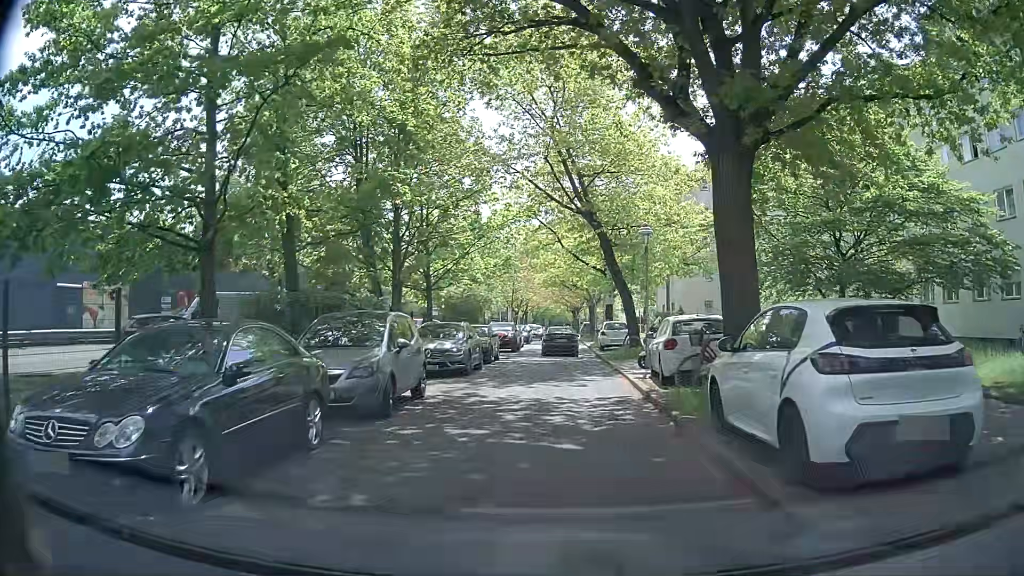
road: residential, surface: concrete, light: Day
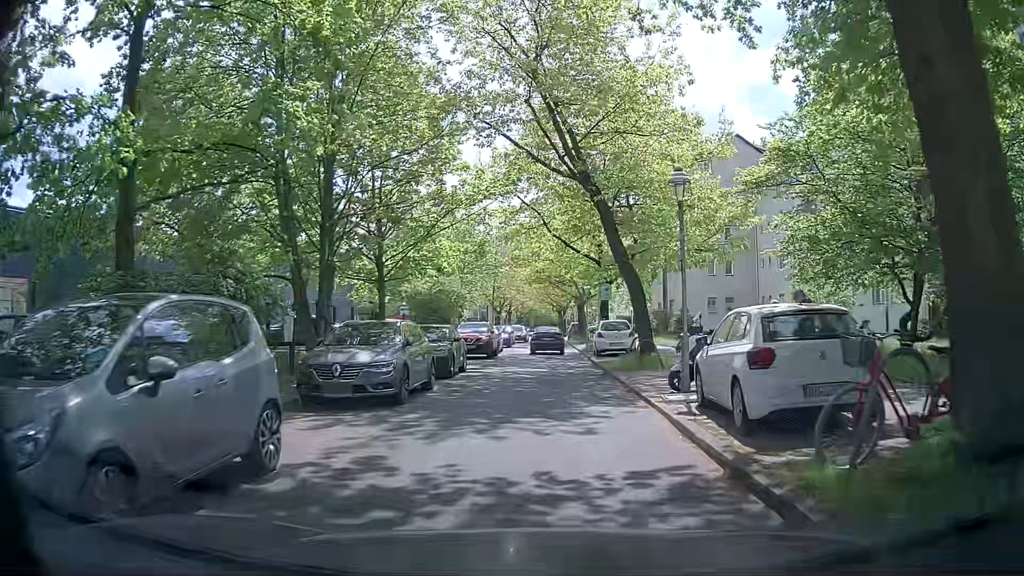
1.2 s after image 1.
(+0.1, +7.0) m; +2°
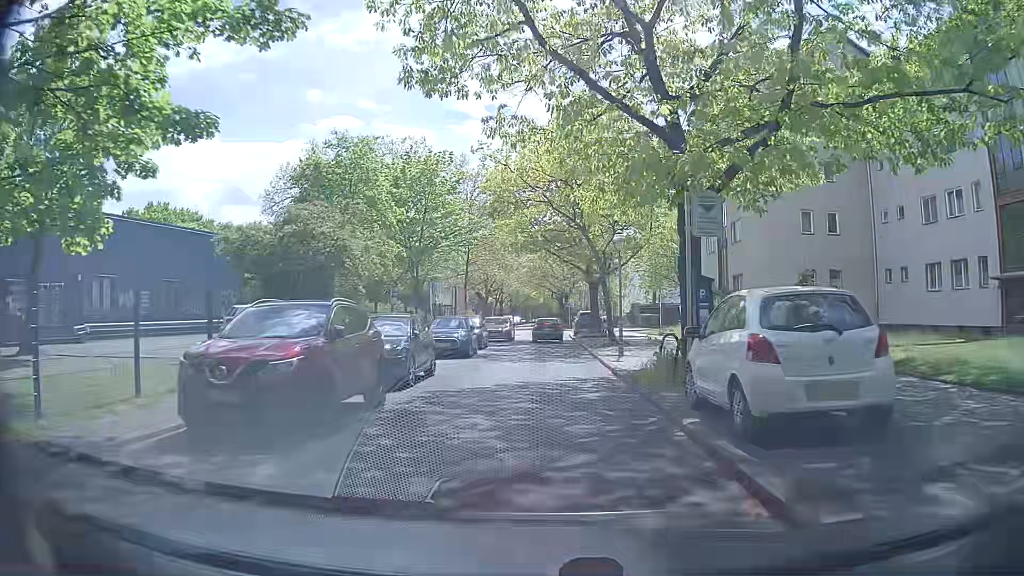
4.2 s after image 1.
(+0.3, +21.9) m; -1°
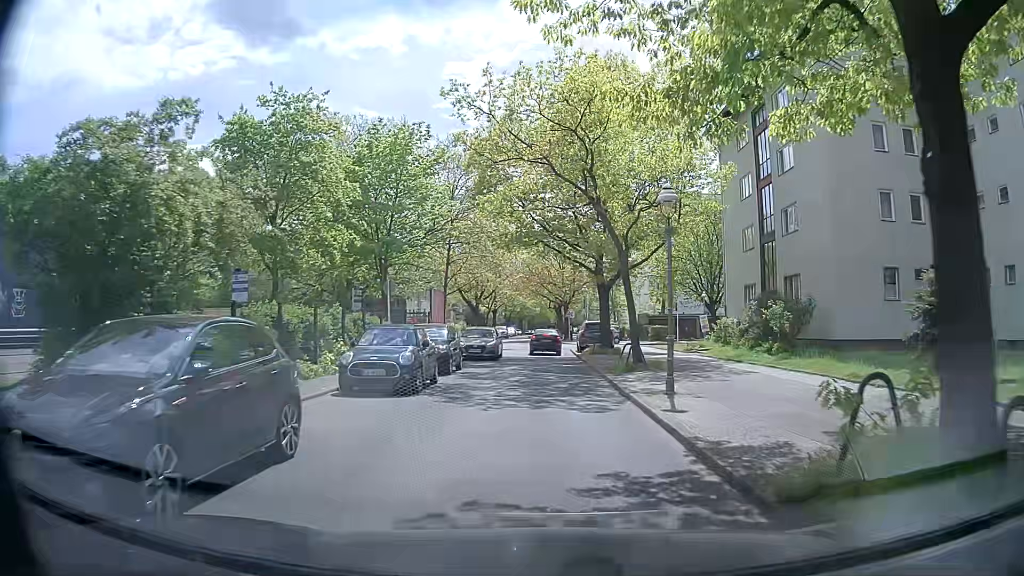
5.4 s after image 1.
(+0.2, +9.0) m; 0°
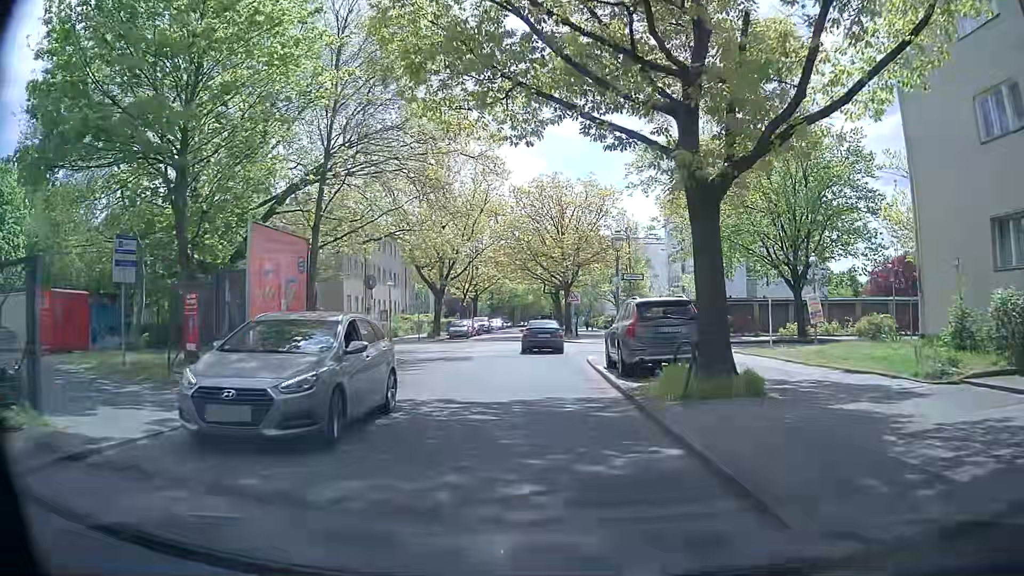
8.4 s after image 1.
(+0.6, +22.5) m; +3°
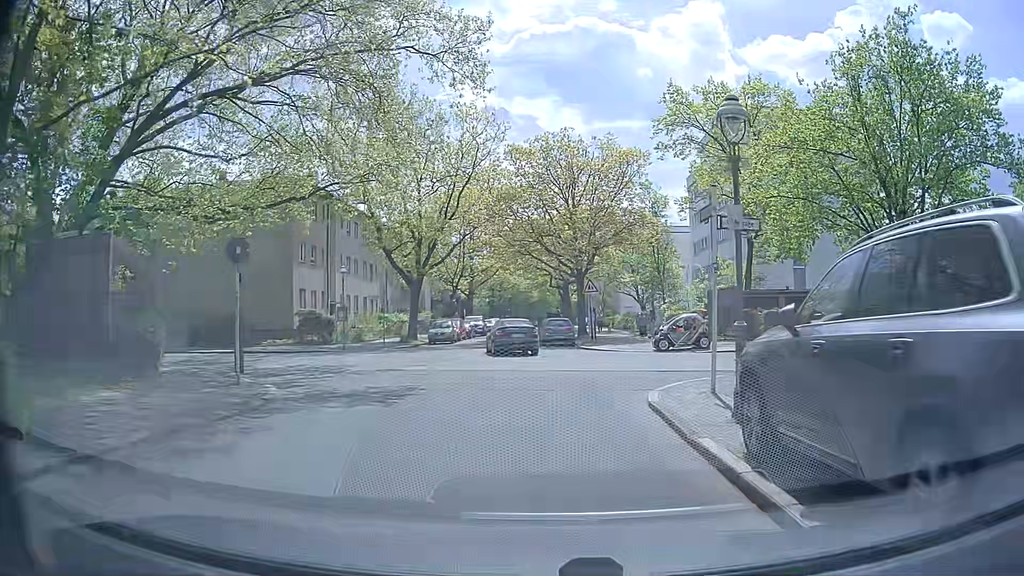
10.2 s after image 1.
(-0.2, +12.2) m; -1°
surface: asphalt
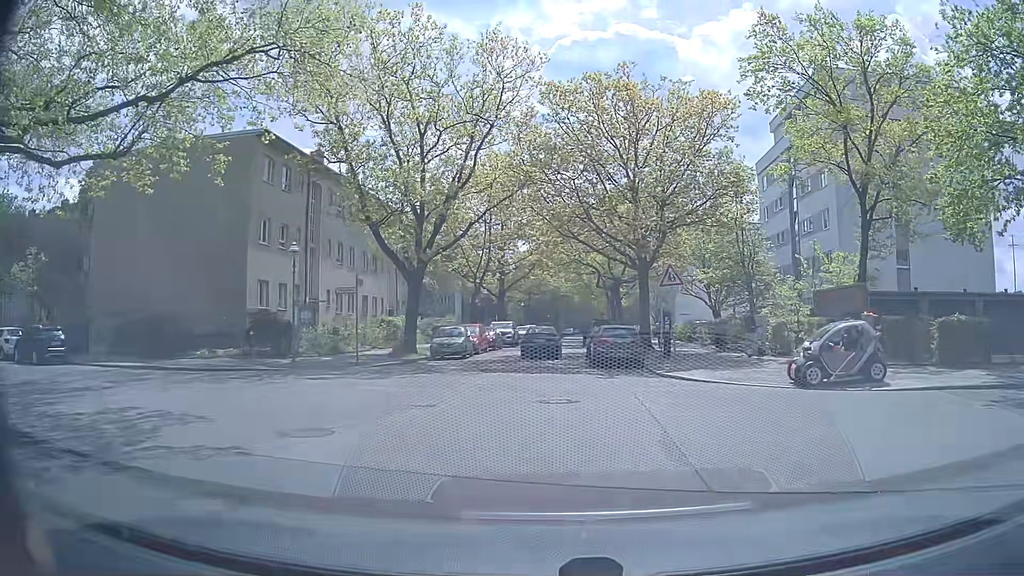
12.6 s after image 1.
(-0.5, +12.2) m; -4°
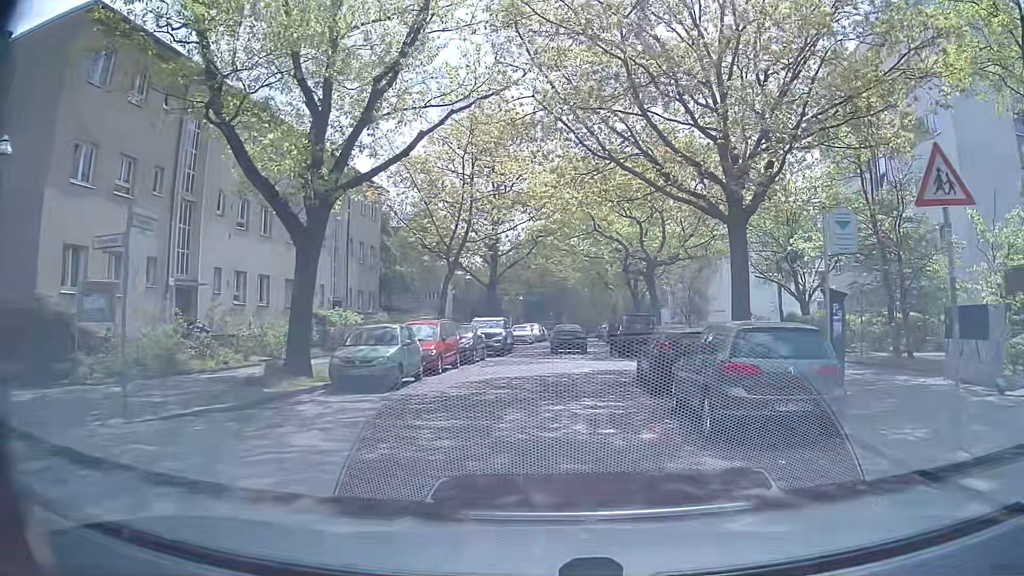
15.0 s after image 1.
(-0.2, +15.3) m; +1°
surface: concrete
(0, +10) (0, +20) (+1, +30) (+2, +40) (+2, +50) (+3, +60) (+3, +70) (+4, +80) (+4, +90) (+5, +100) m
